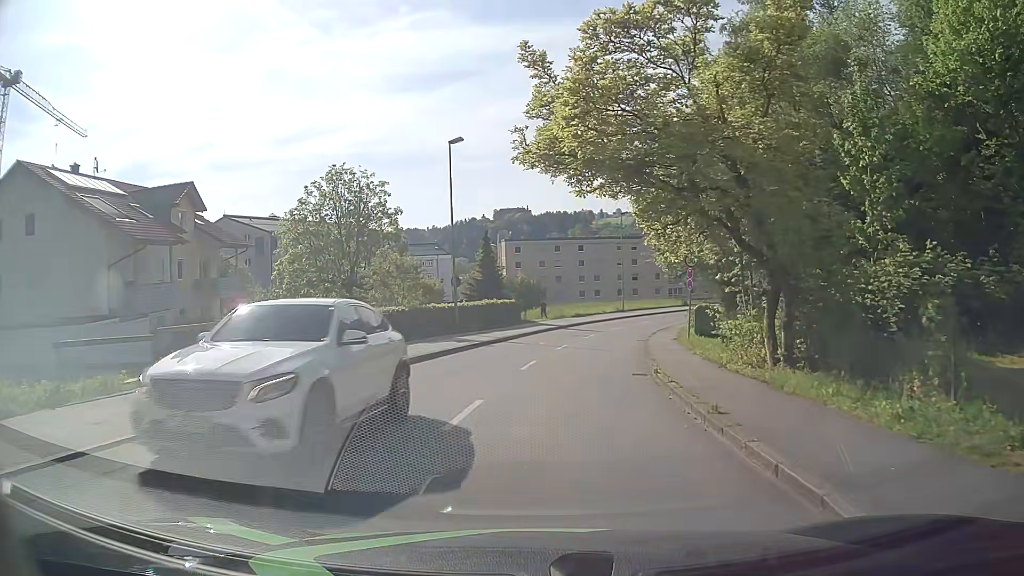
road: tertiary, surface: asphalt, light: Day
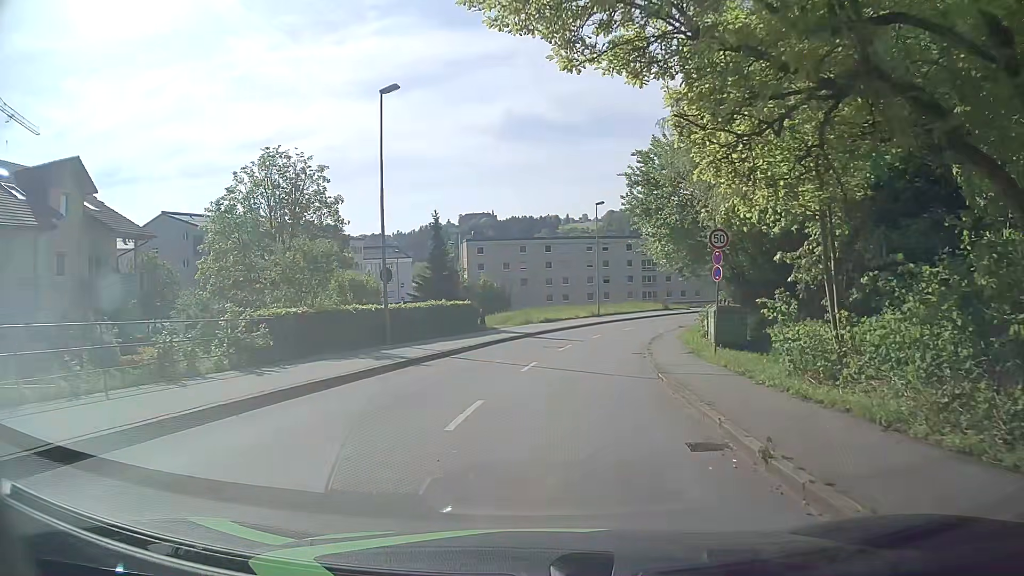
(+0.2, +8.9) m; +3°
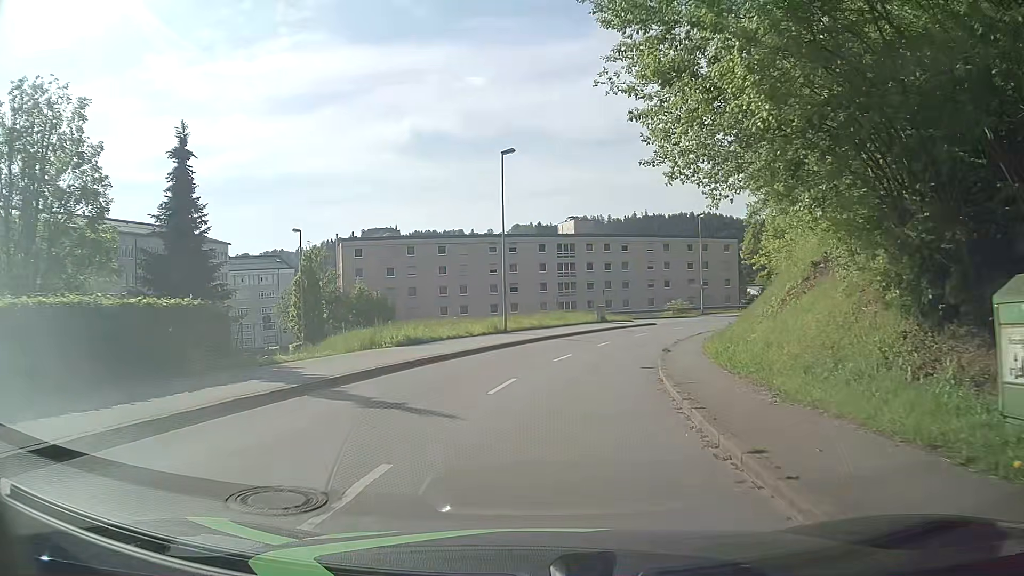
(+1.8, +22.6) m; +8°
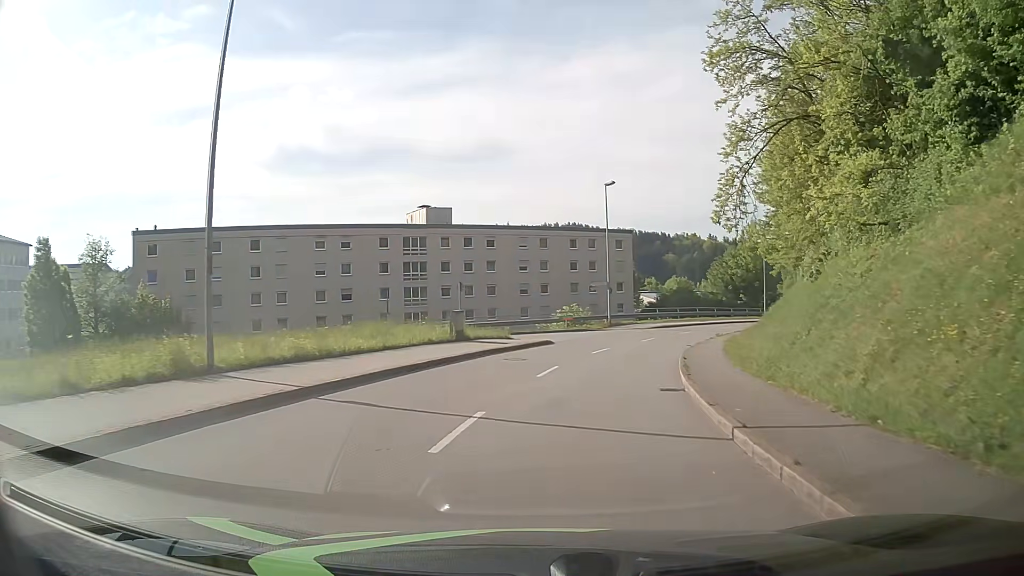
(+2.1, +23.1) m; +12°
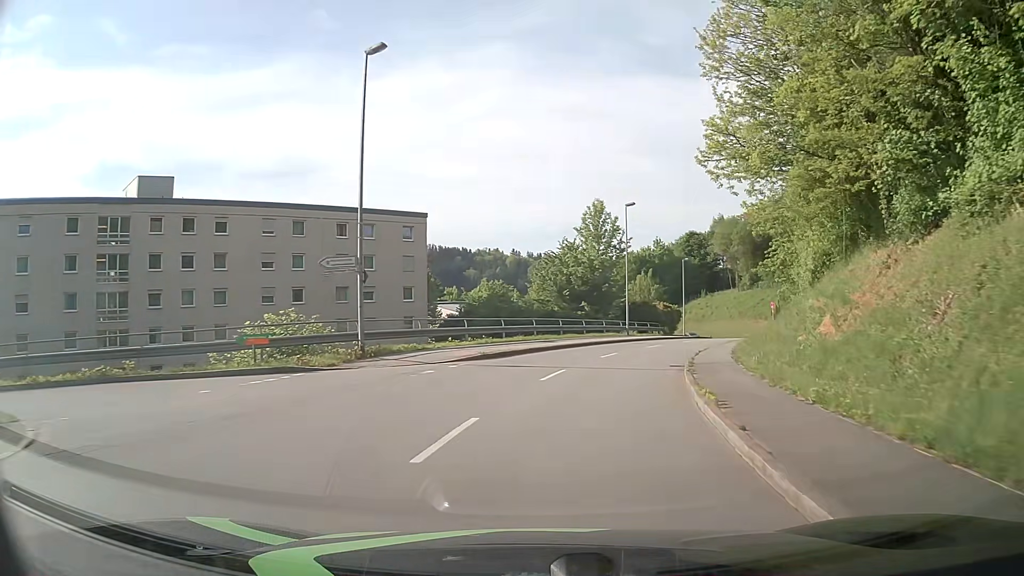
(+4.0, +26.6) m; +18°
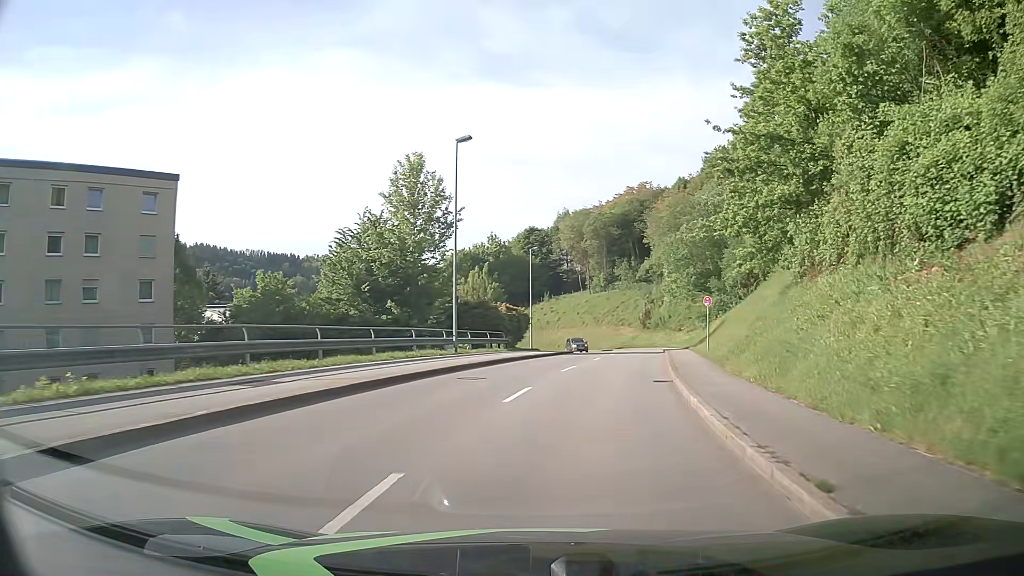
(+2.3, +20.7) m; +14°
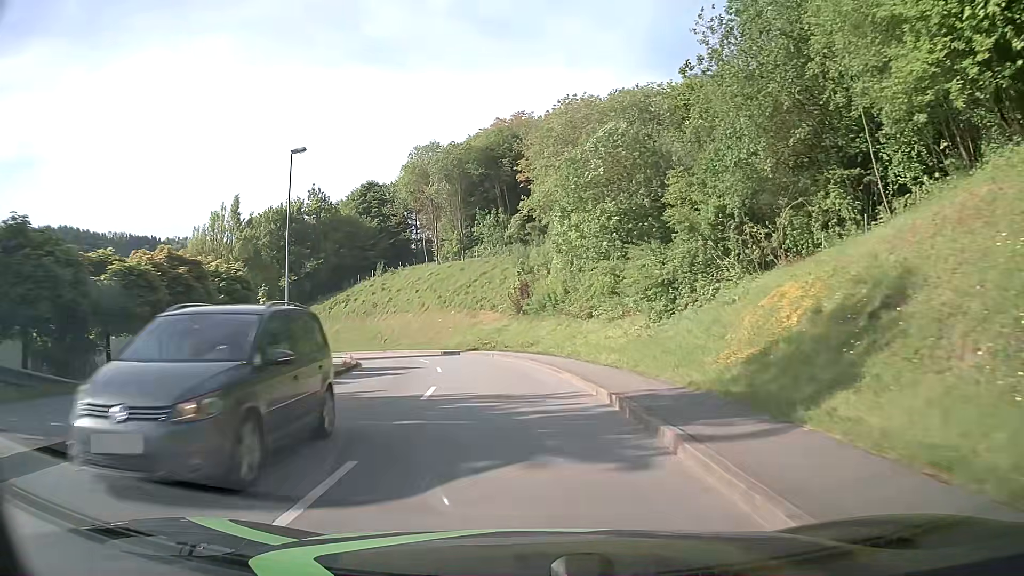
(+4.9, +34.8) m; +11°
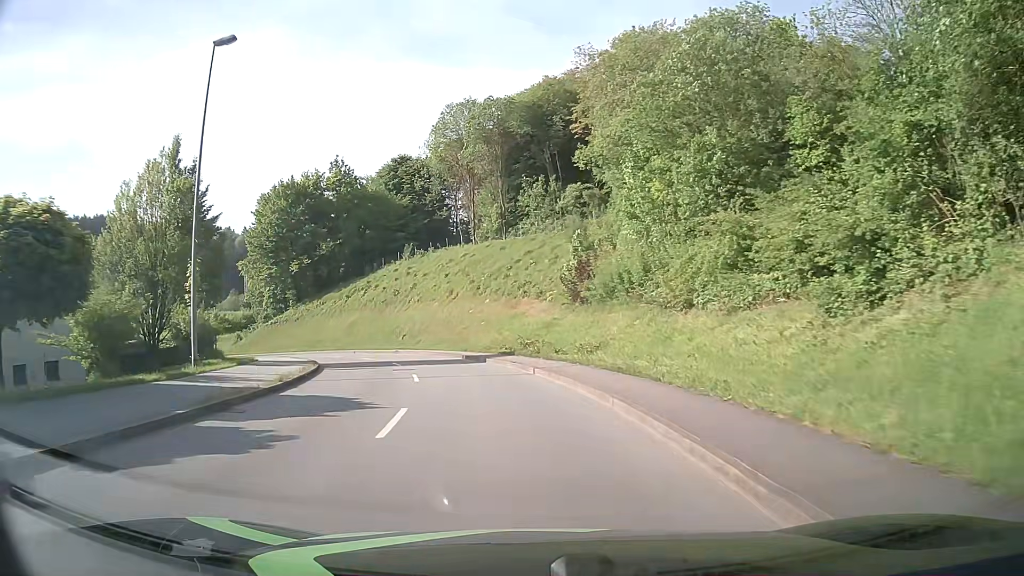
(-0.4, +13.6) m; -4°
(0, +10) (-2, +20) (-5, +30) (-8, +39) (-13, +47) (-19, +55) (-26, +62) (-34, +69) (-43, +74) (-52, +78) m
